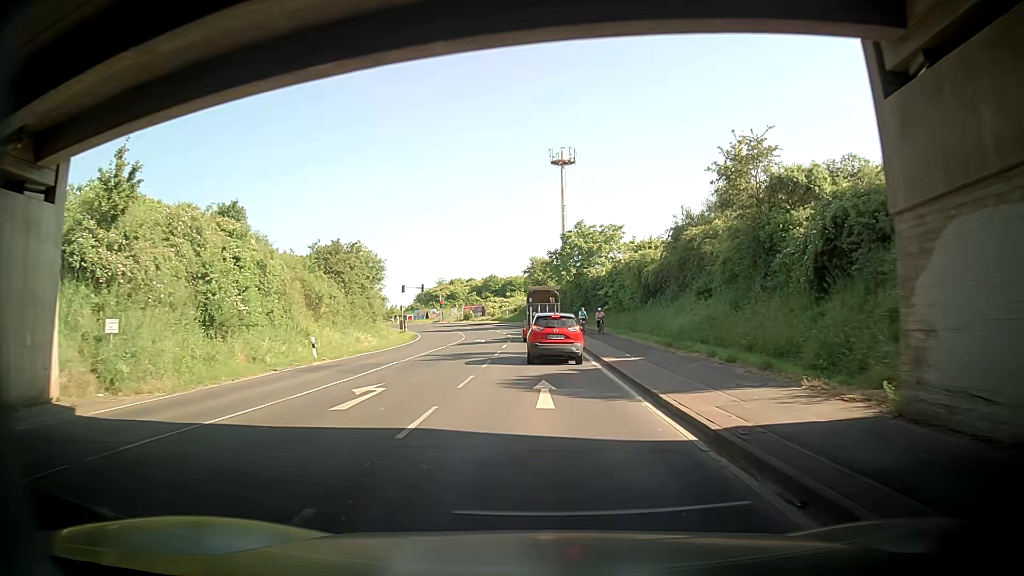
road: secondary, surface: asphalt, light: Day
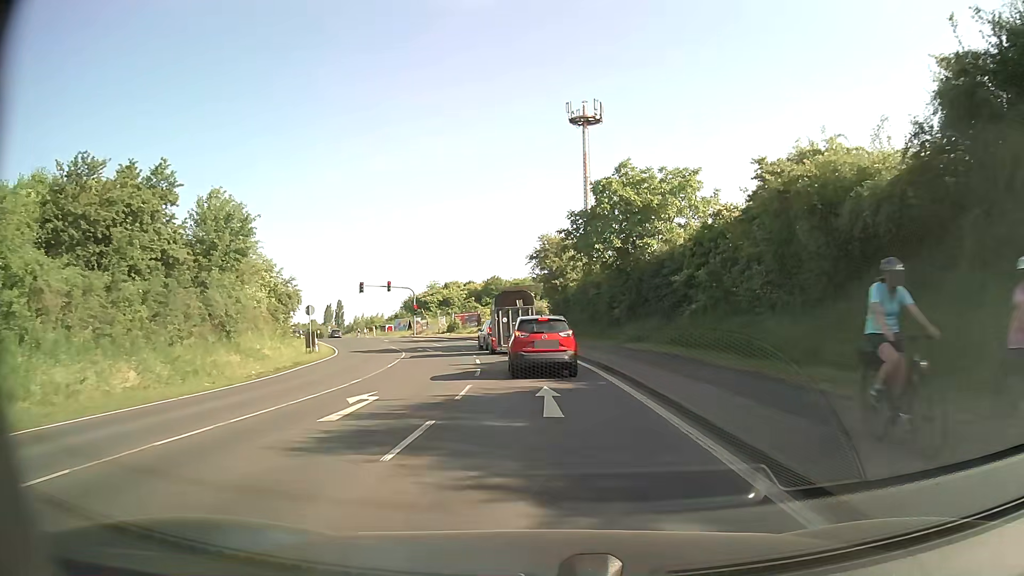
(-1.5, +30.9) m; -3°
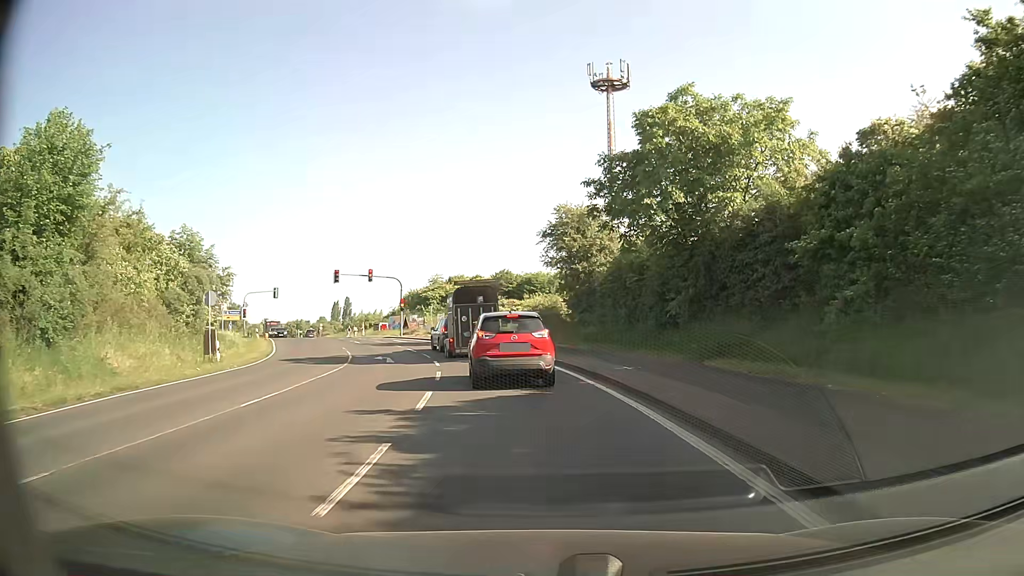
(-0.1, +13.8) m; -1°
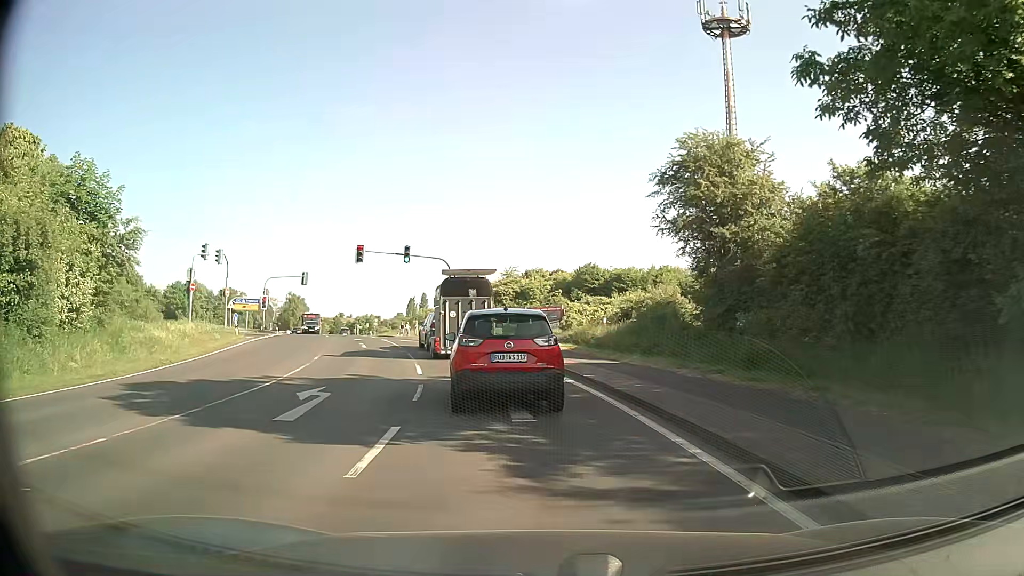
(-0.8, +16.6) m; -7°
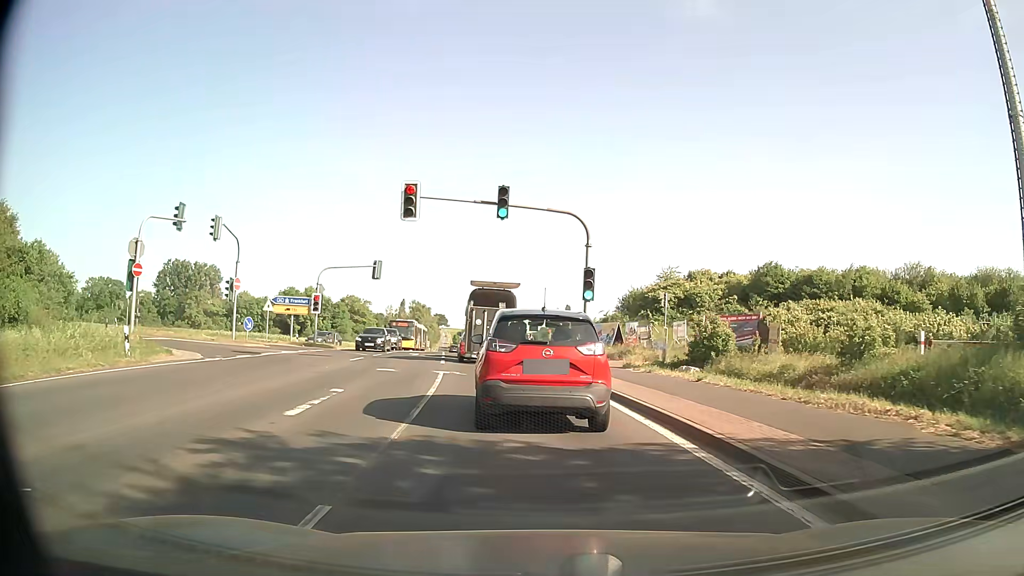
(-2.3, +22.1) m; -12°
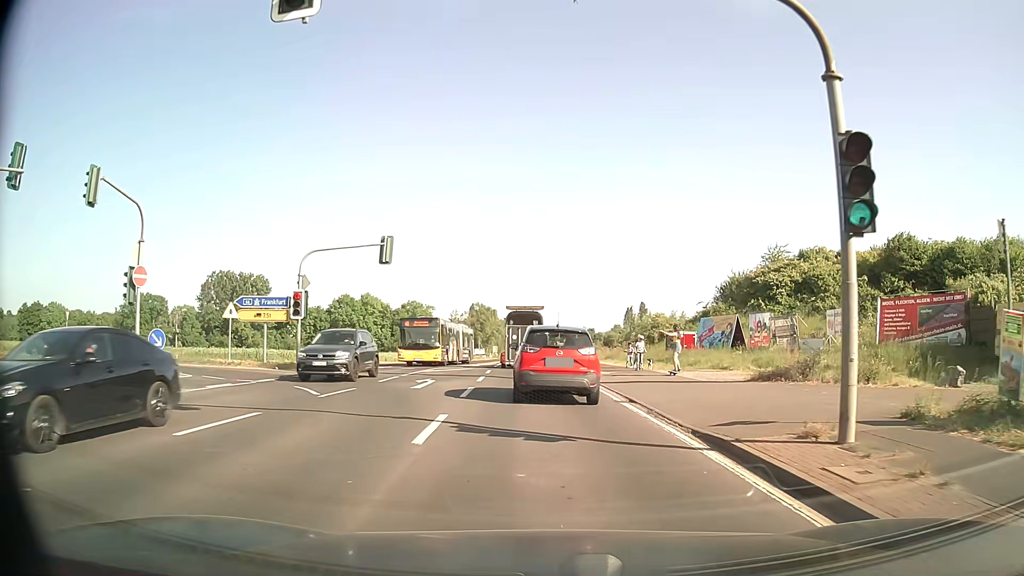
(-1.1, +16.3) m; -6°
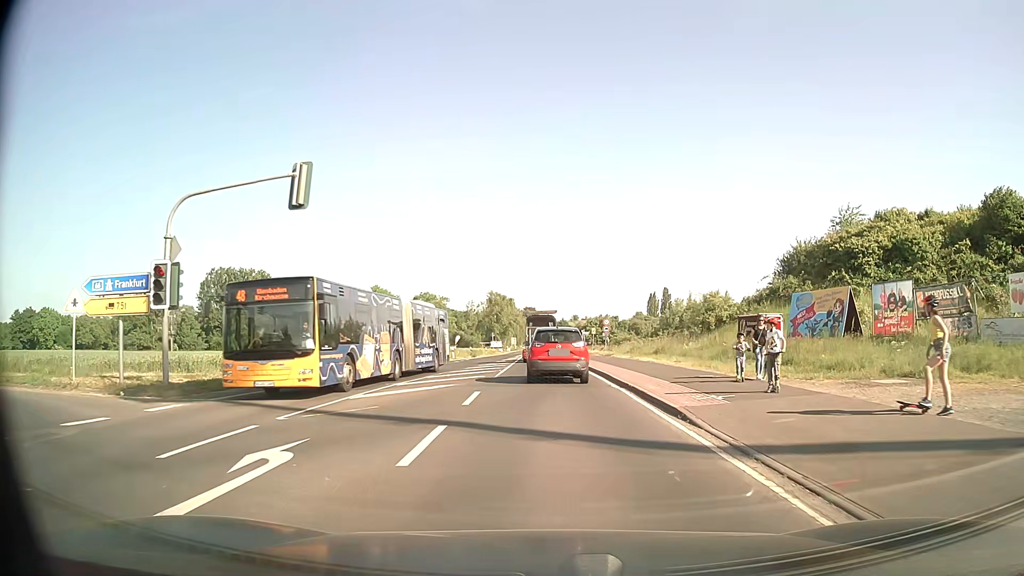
(-0.3, +14.0) m; -2°
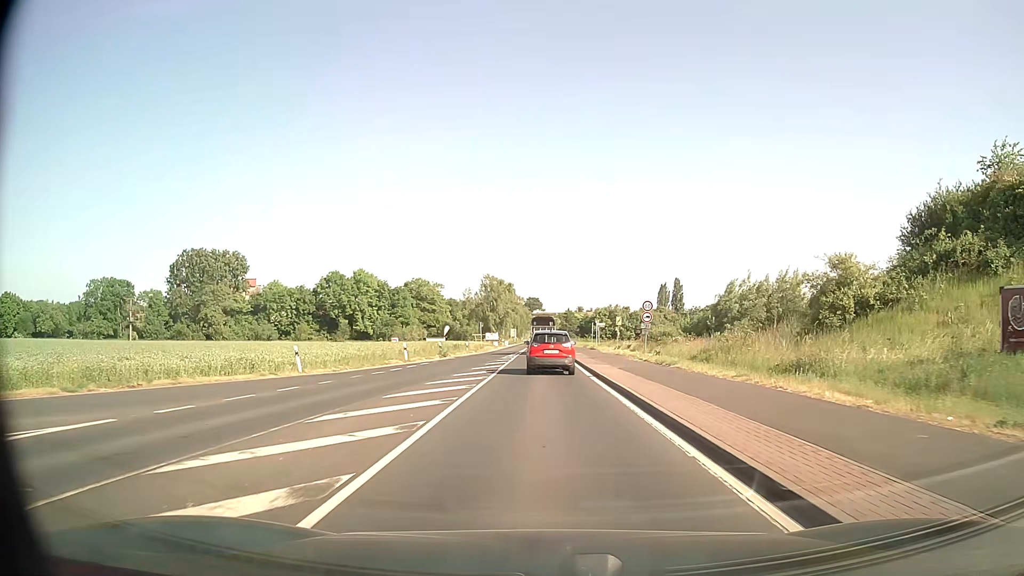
(0.0, +22.7) m; 0°
(0, +10) (0, +20) (0, +30) (0, +40) (0, +50) (0, +60) (0, +70) (0, +80) (0, +90) (0, +100) m
